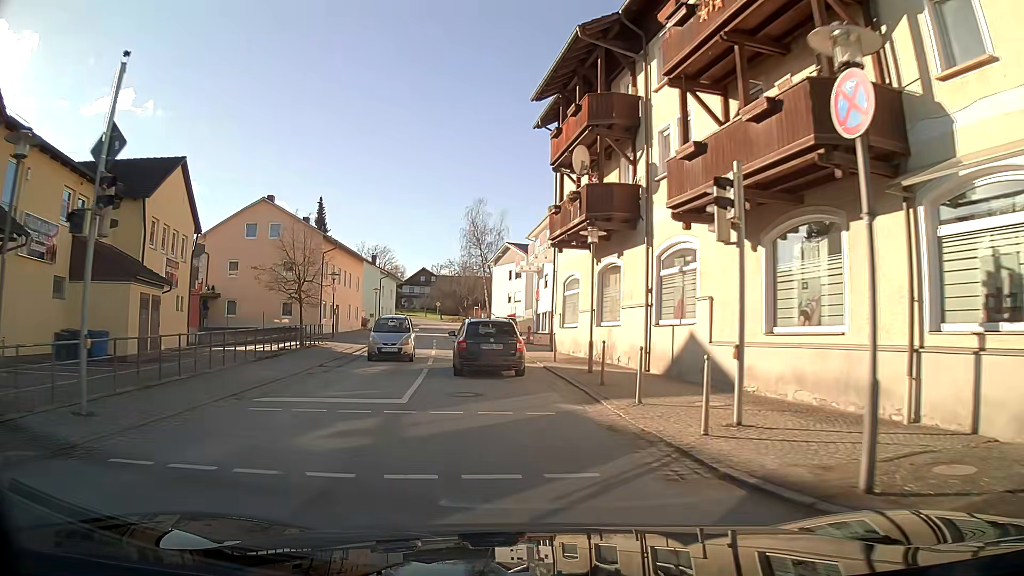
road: secondary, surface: asphalt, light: Day
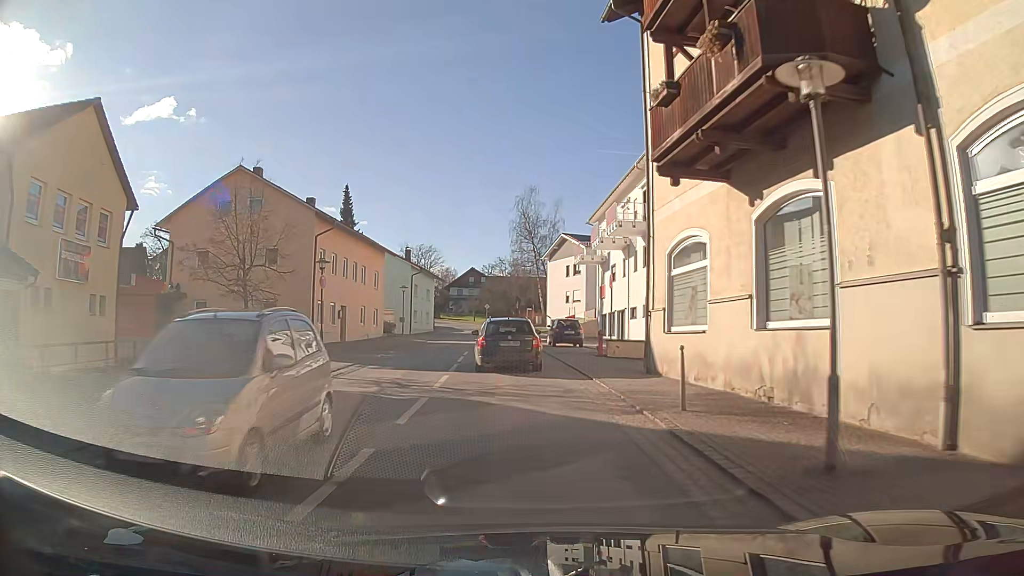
(-0.5, +11.9) m; -4°
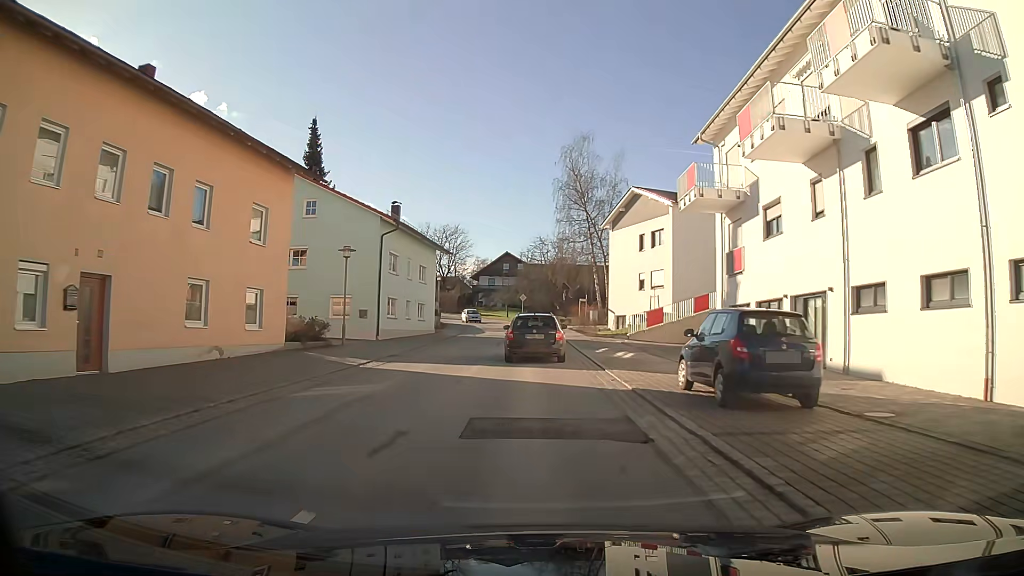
(-0.9, +25.9) m; -3°
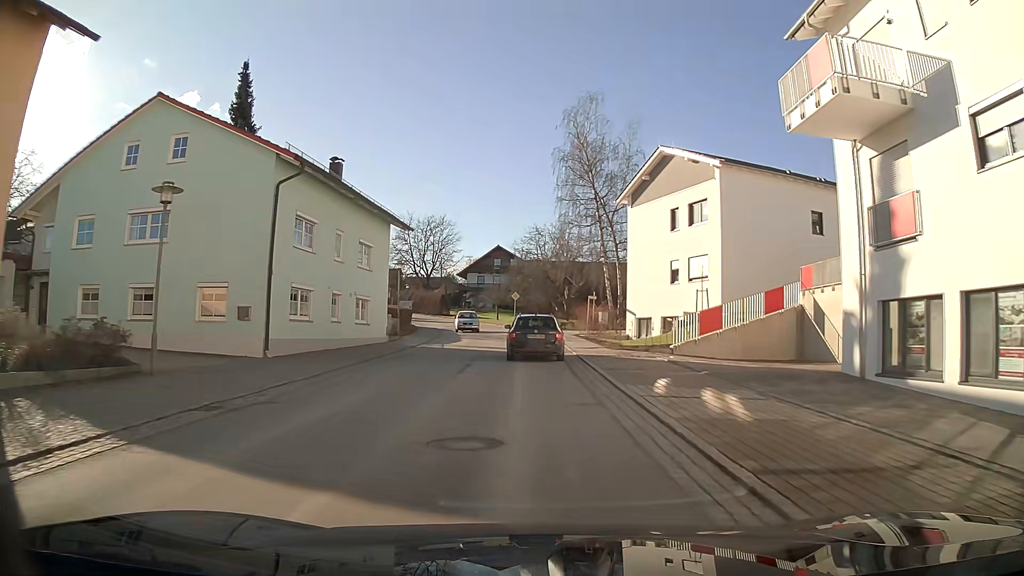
(0.0, +13.4) m; 0°
(0, +10) (0, +20) (0, +30) (-1, +40) (-2, +50) (-5, +60) (-8, +69) (-12, +78) (-17, +87) (-23, +95) m
